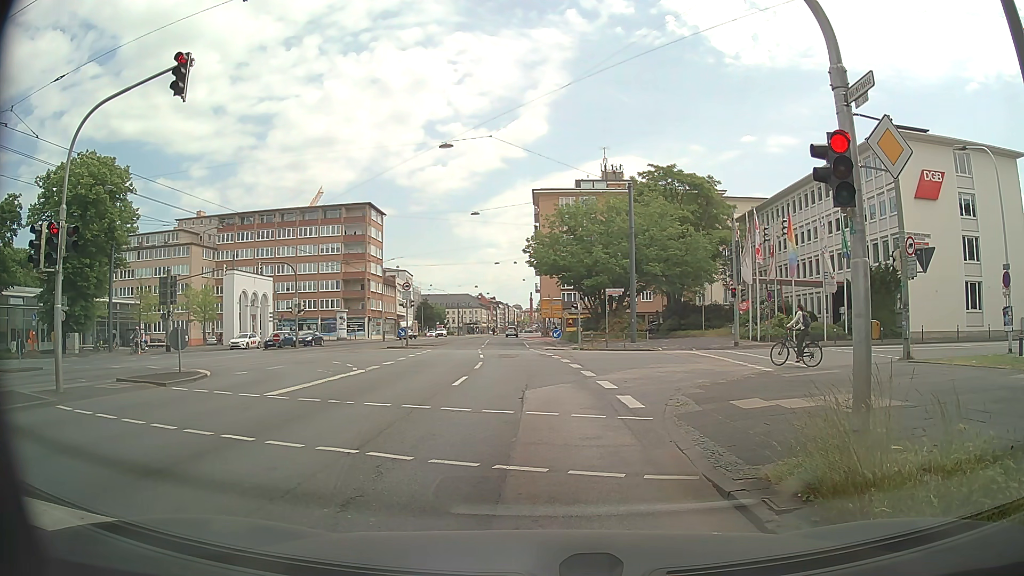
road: primary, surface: asphalt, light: Day
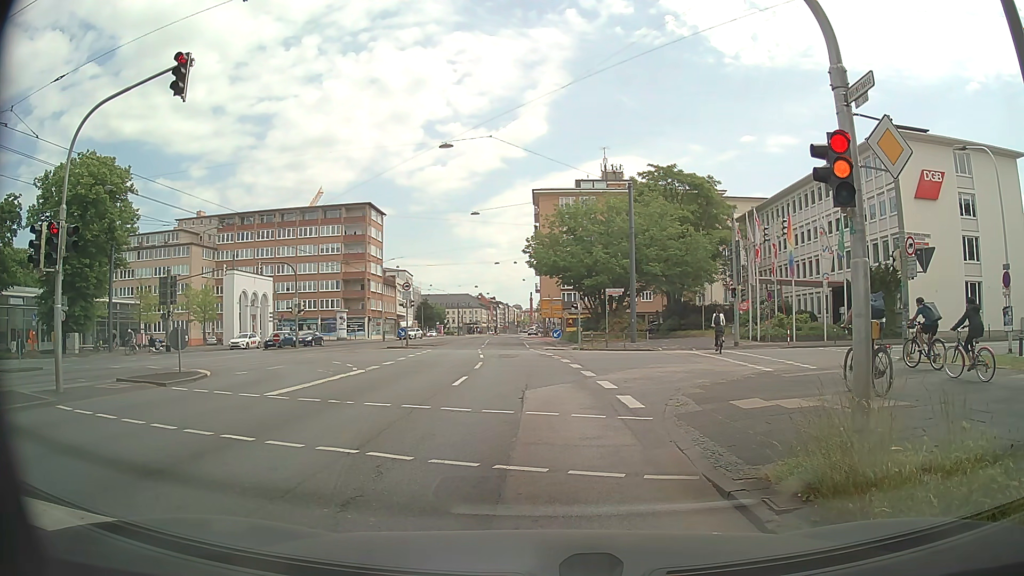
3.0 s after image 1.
(0.0, 0.0) m; 0°
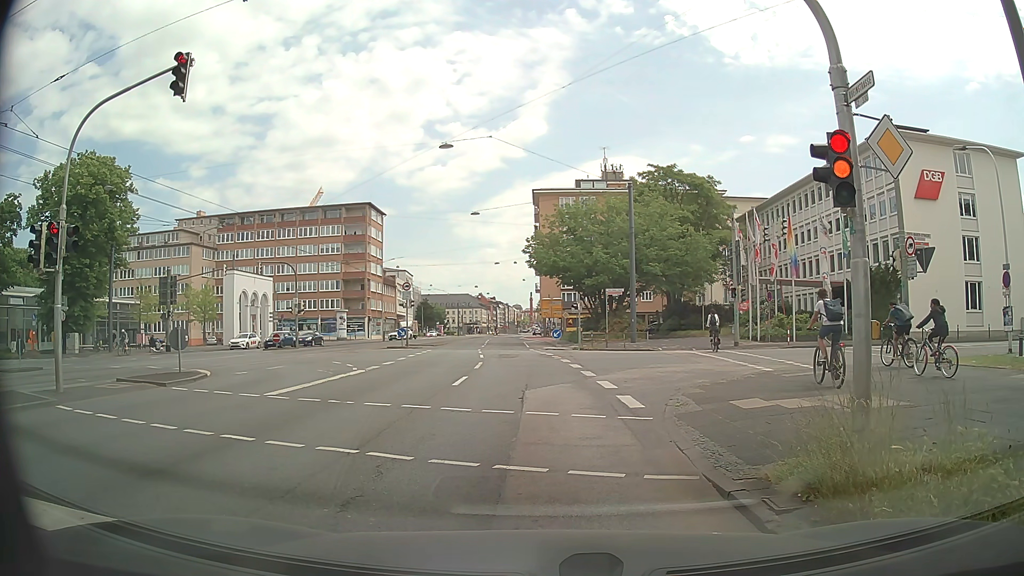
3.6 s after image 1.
(0.0, 0.0) m; 0°
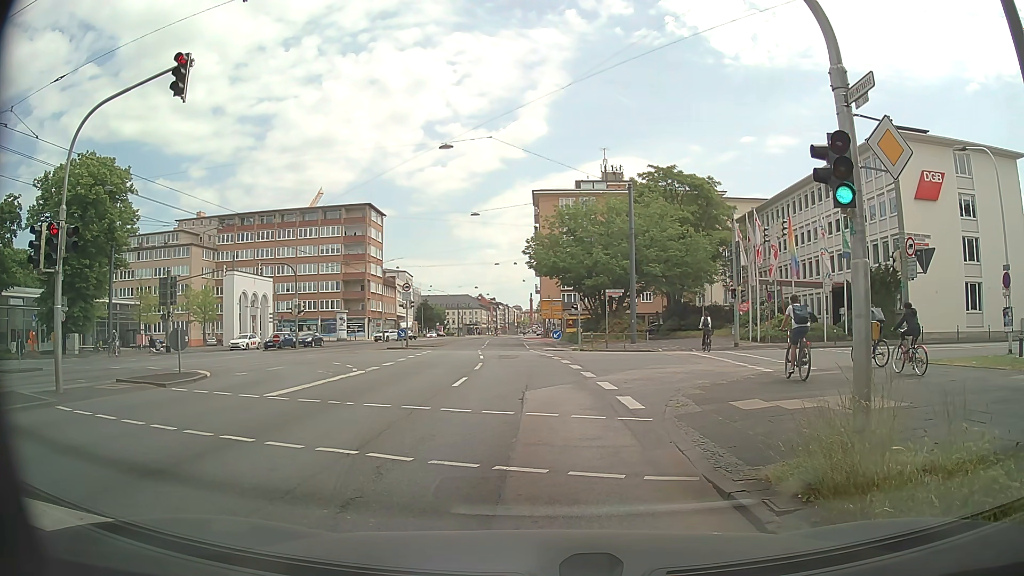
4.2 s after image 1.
(0.0, 0.0) m; 0°
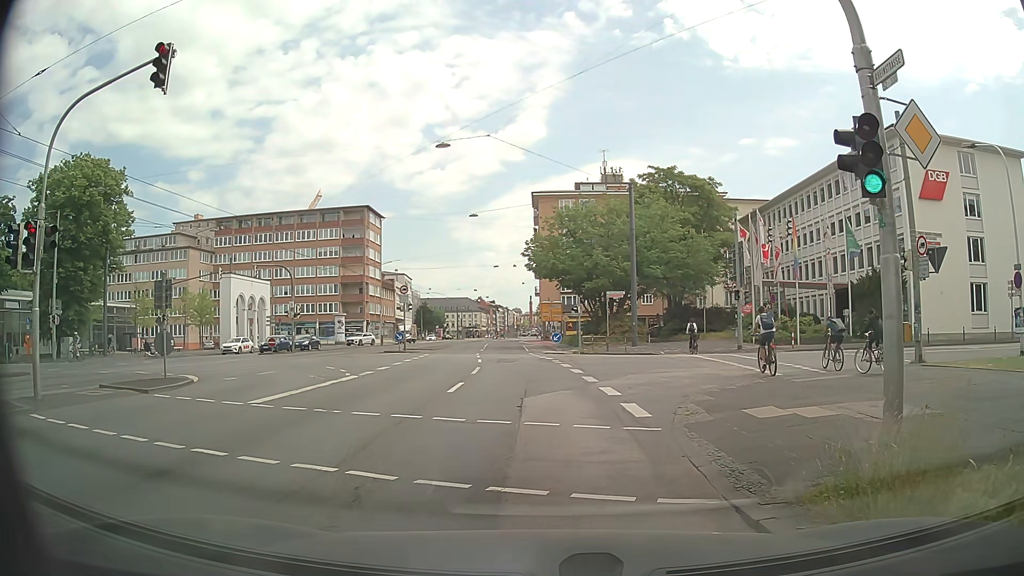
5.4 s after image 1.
(0.0, +0.8) m; -1°
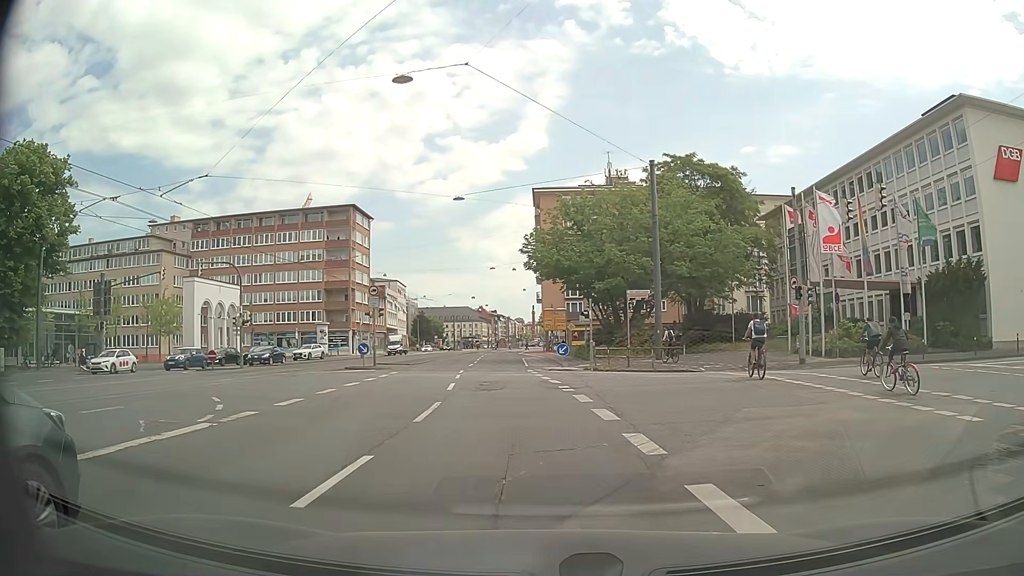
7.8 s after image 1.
(+0.1, +9.4) m; 0°
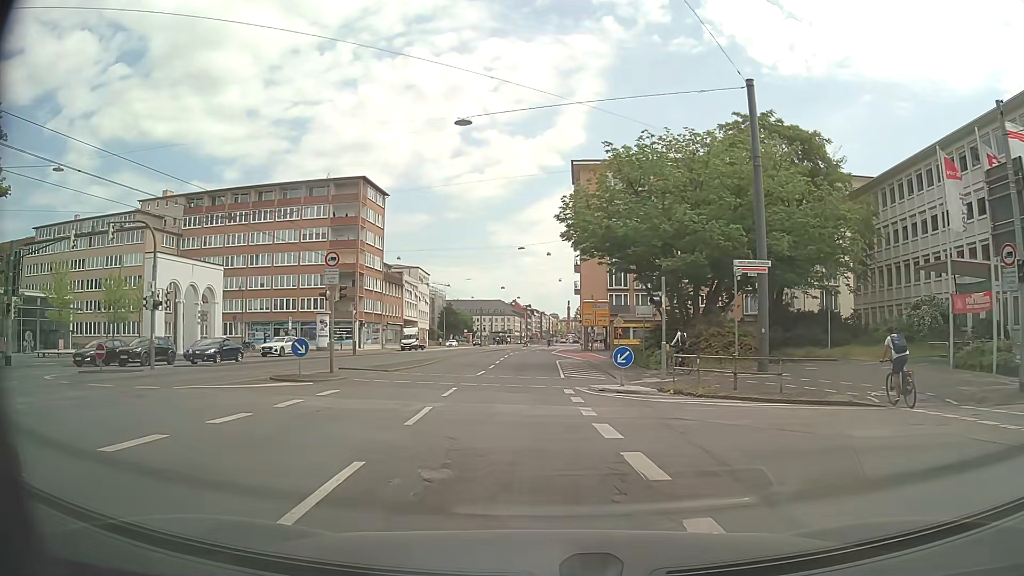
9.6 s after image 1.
(-0.3, +13.2) m; -3°
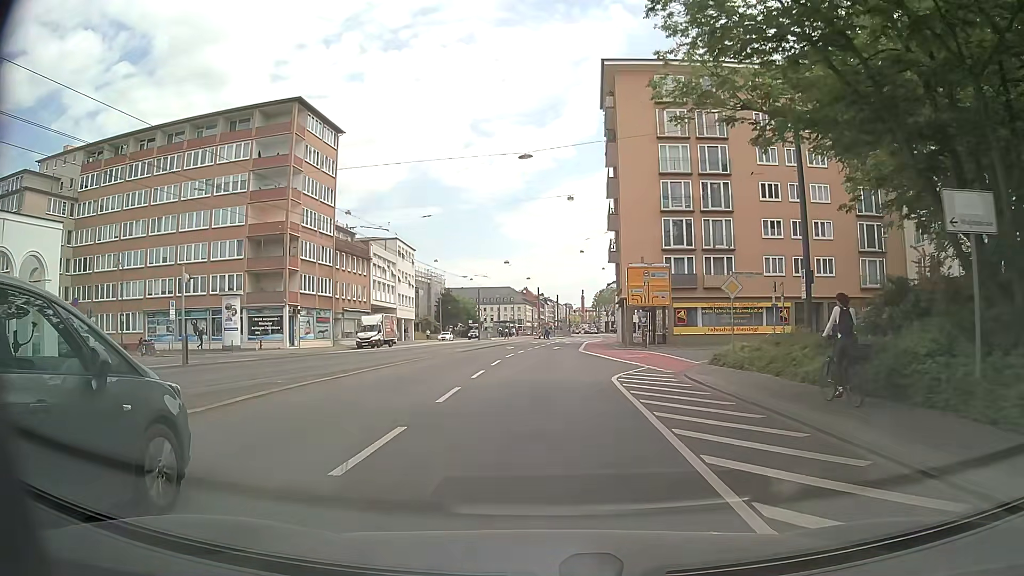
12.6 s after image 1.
(-0.7, +26.9) m; -2°
